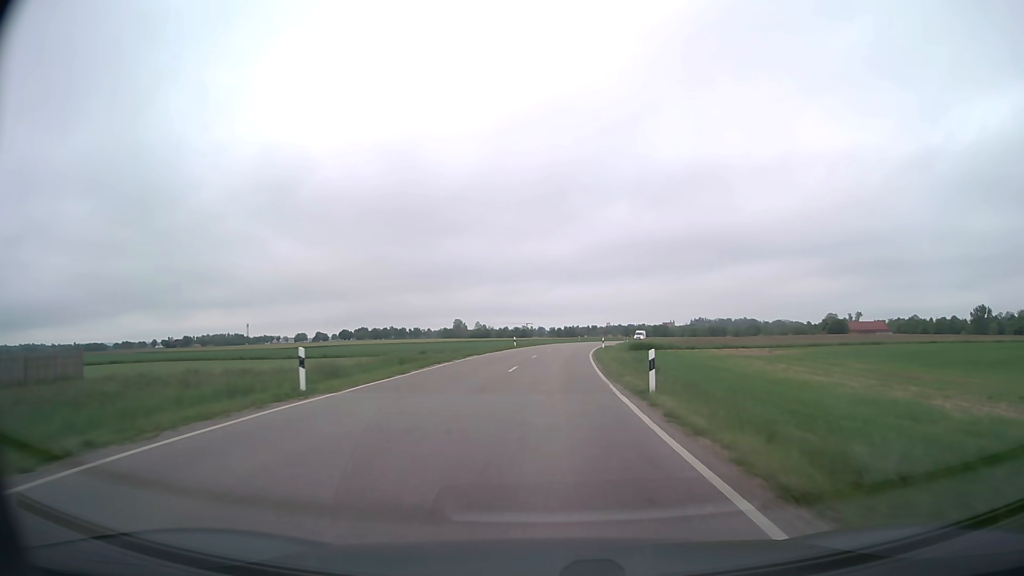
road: secondary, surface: asphalt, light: Day
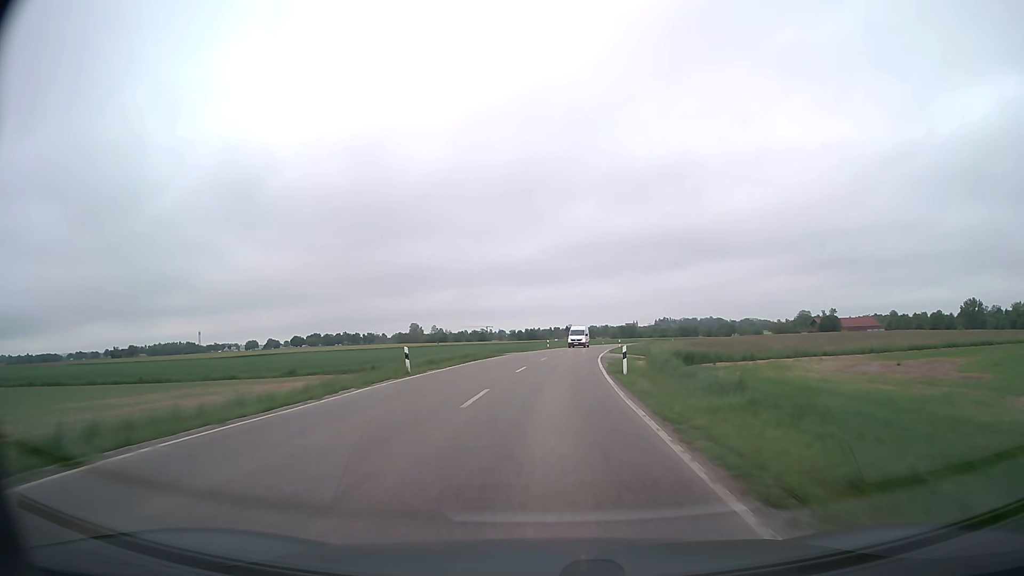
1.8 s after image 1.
(+1.0, +35.1) m; +3°
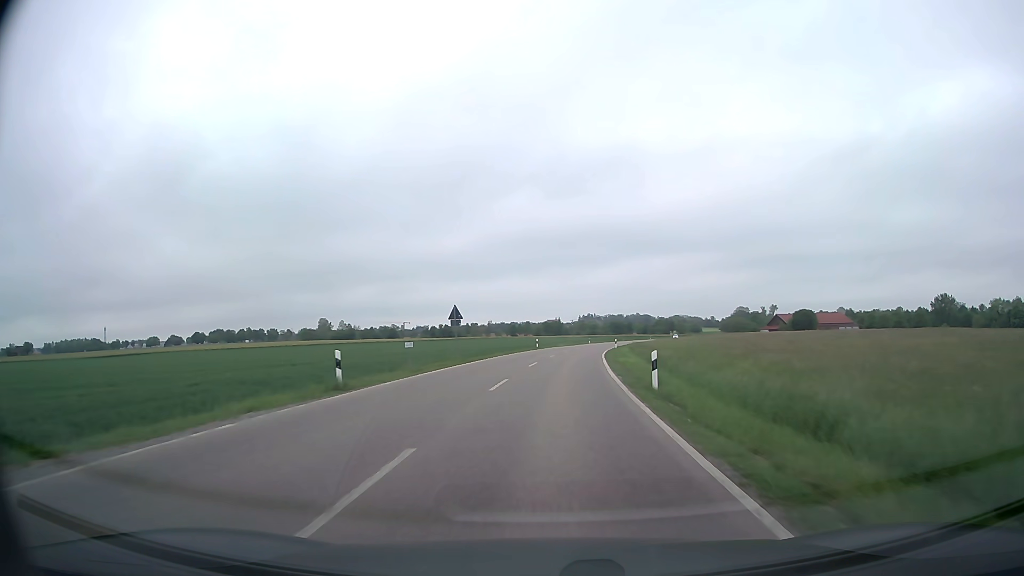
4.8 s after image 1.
(+3.5, +56.4) m; +7°
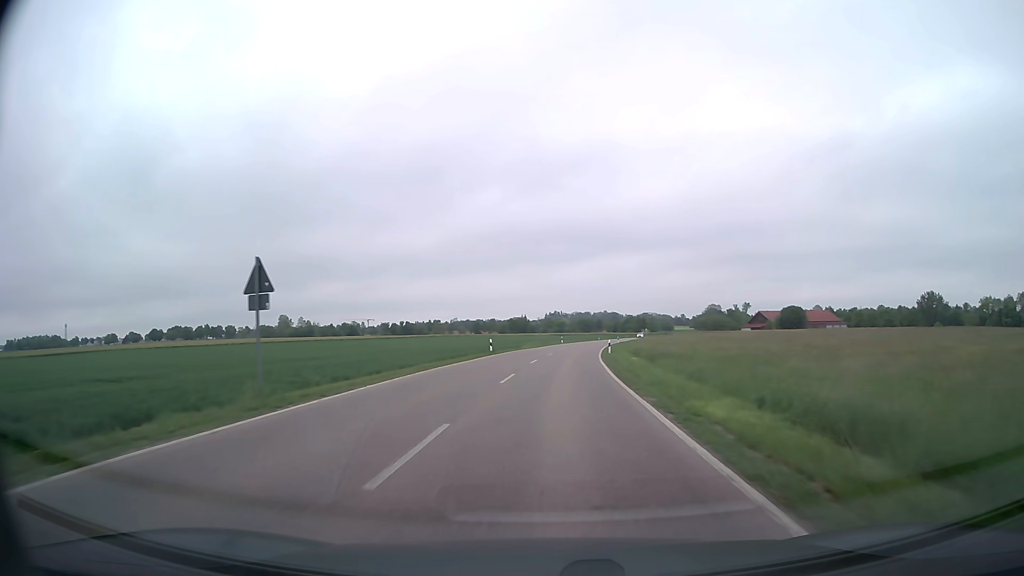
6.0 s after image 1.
(+0.5, +22.1) m; +3°
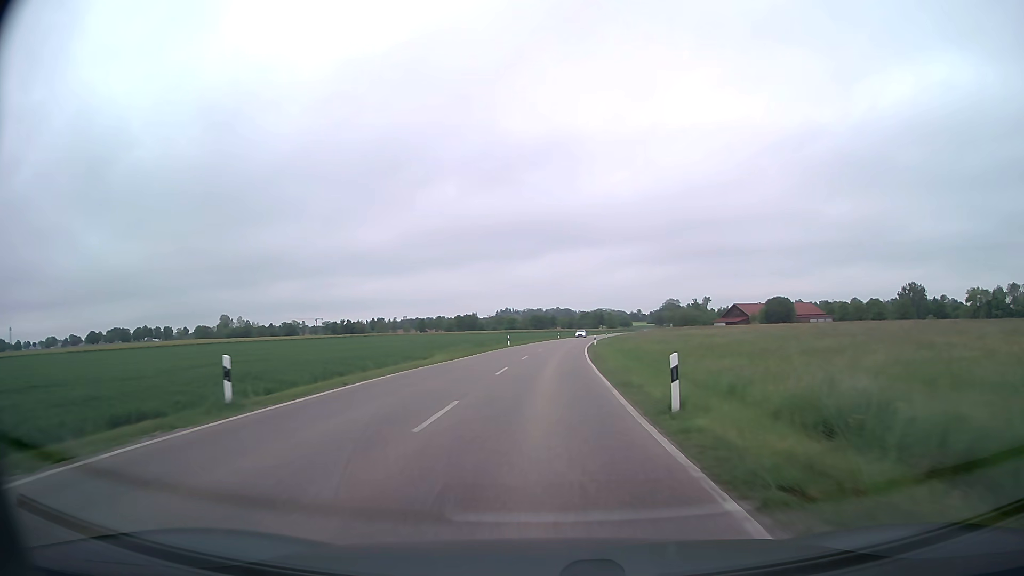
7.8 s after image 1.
(+1.3, +32.8) m; +4°
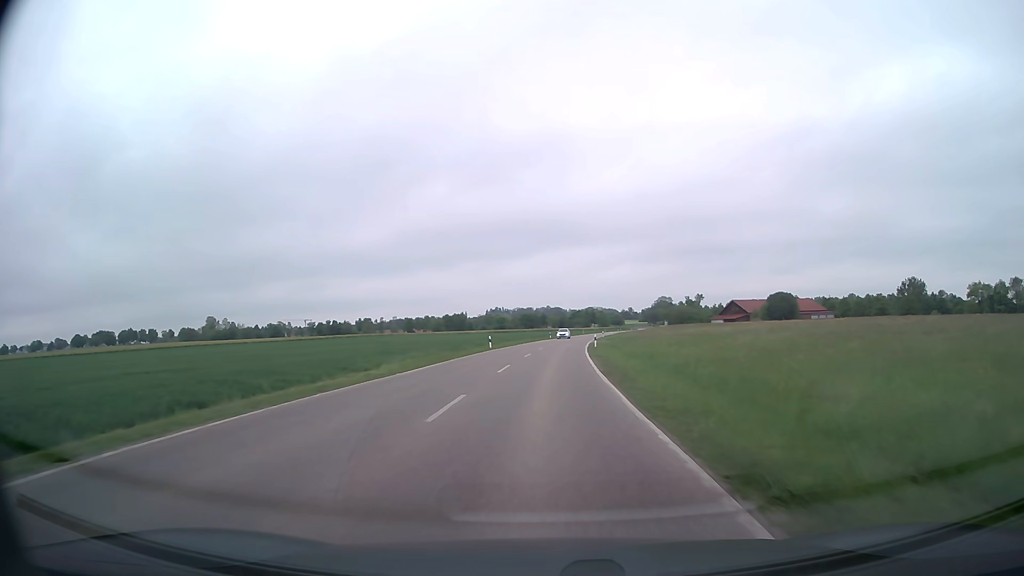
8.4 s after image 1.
(+0.1, +10.9) m; +1°
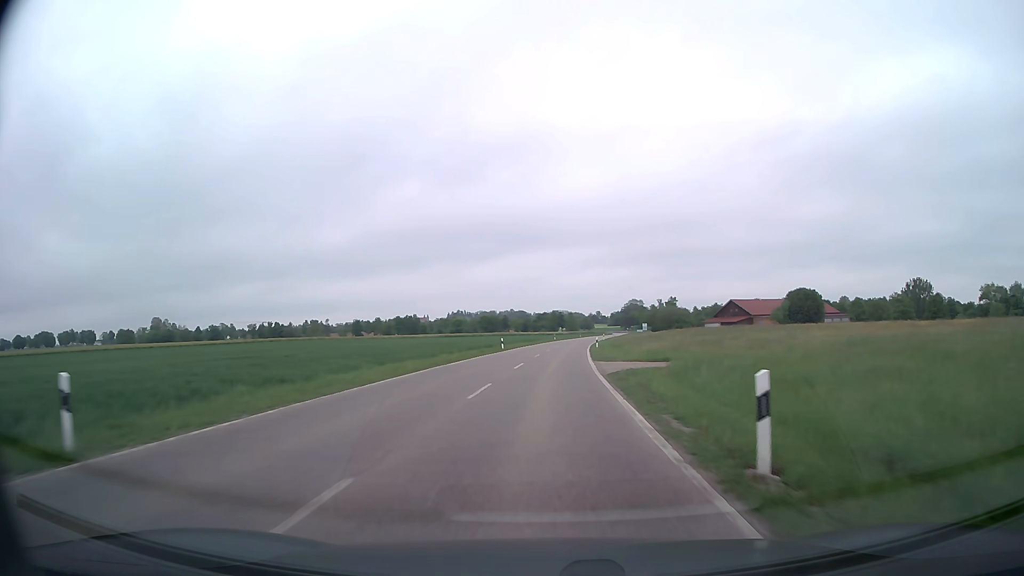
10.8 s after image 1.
(+1.2, +43.8) m; +3°
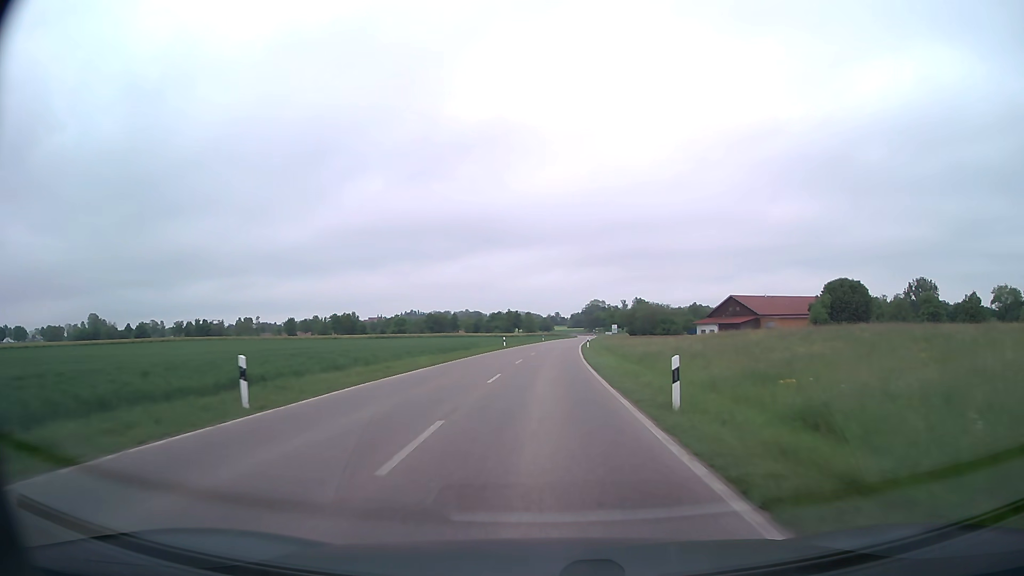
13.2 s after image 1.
(+1.2, +44.0) m; +4°
(0, +10) (0, +20) (0, +30) (+1, +40) (+1, +50) (+1, +60) (+2, +70) (+3, +80) (+3, +90) (+4, +100) m
